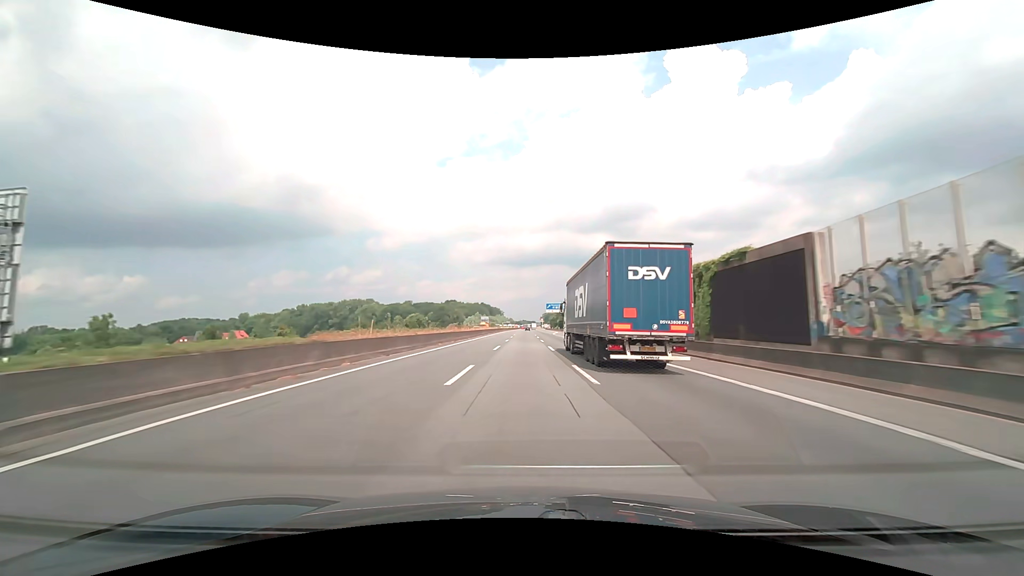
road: motorway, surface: asphalt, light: Day
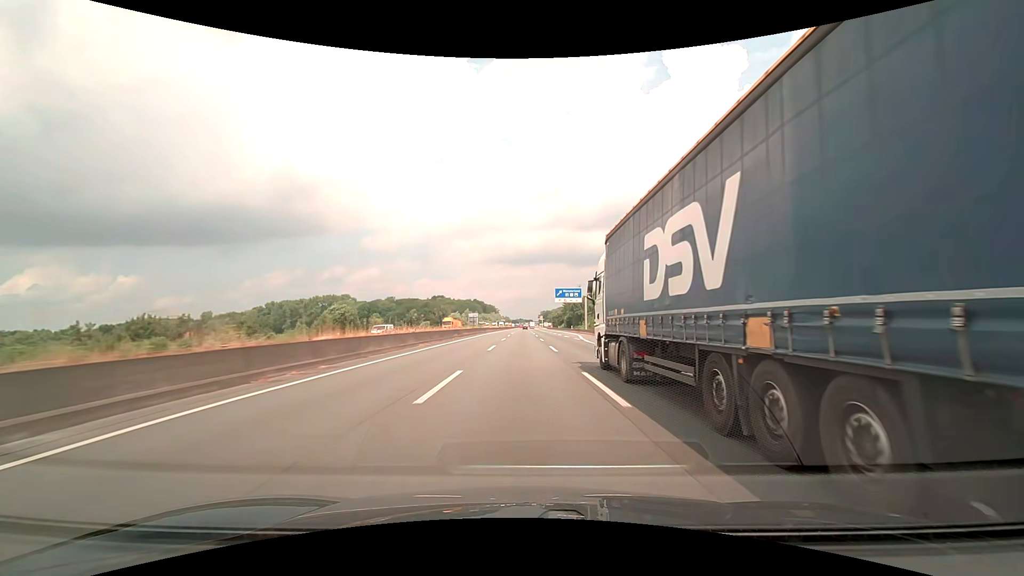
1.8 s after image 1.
(+0.1, +57.0) m; 0°
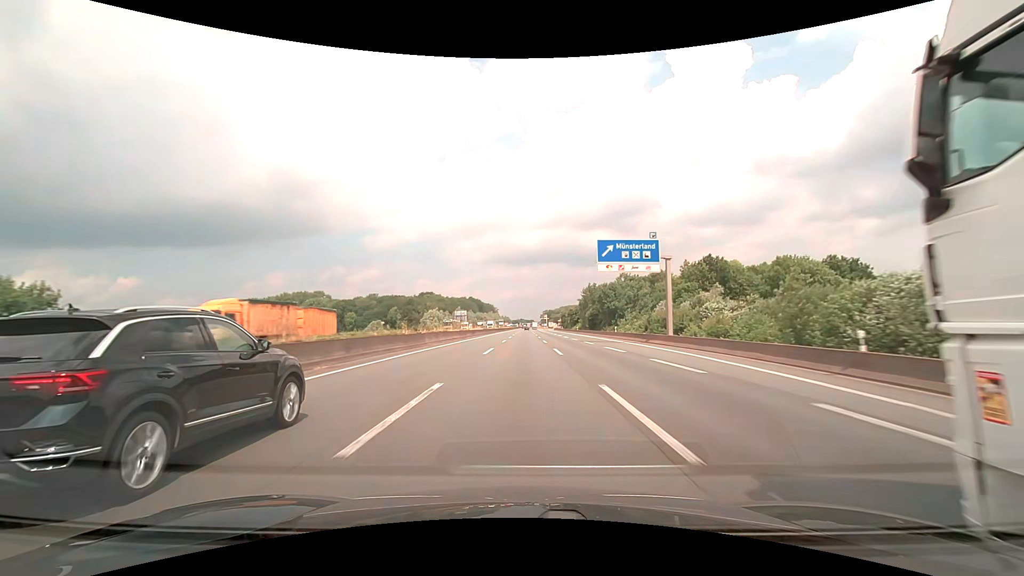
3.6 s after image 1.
(0.0, +57.0) m; 0°
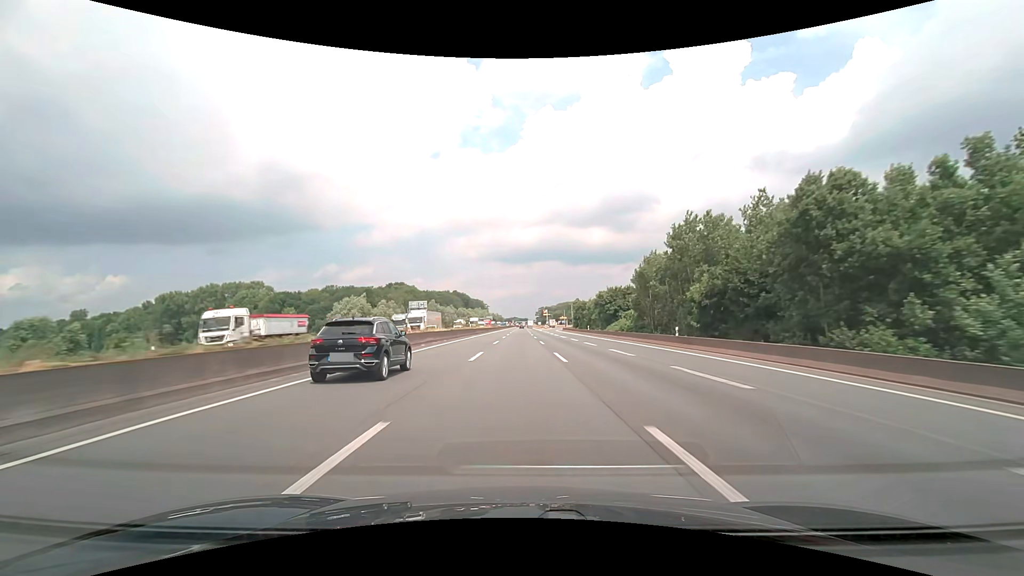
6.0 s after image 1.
(+0.2, +76.1) m; +1°
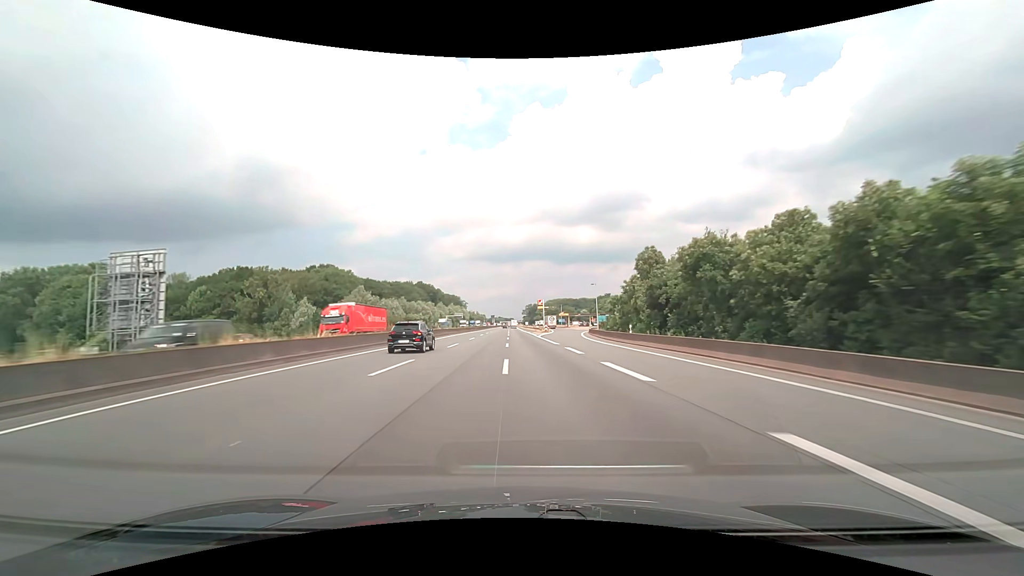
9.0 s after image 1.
(+1.3, +95.1) m; +2°
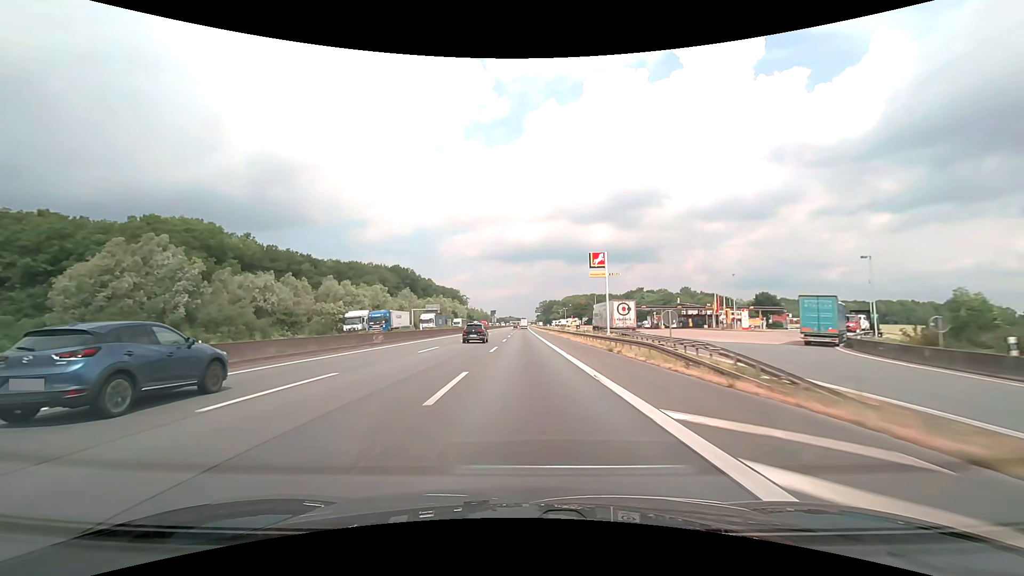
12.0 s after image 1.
(-1.2, +95.1) m; -1°
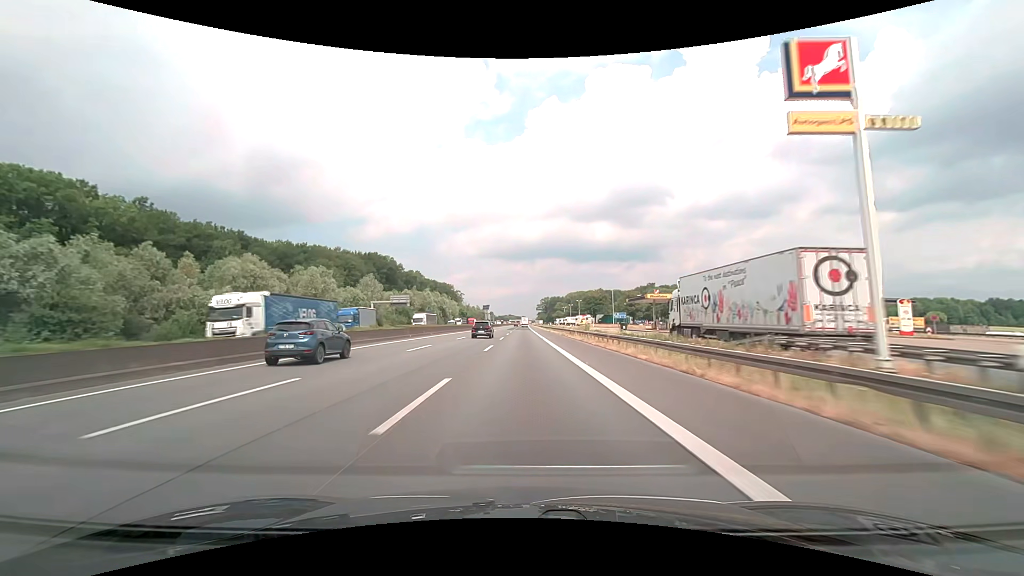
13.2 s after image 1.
(0.0, +38.0) m; 0°
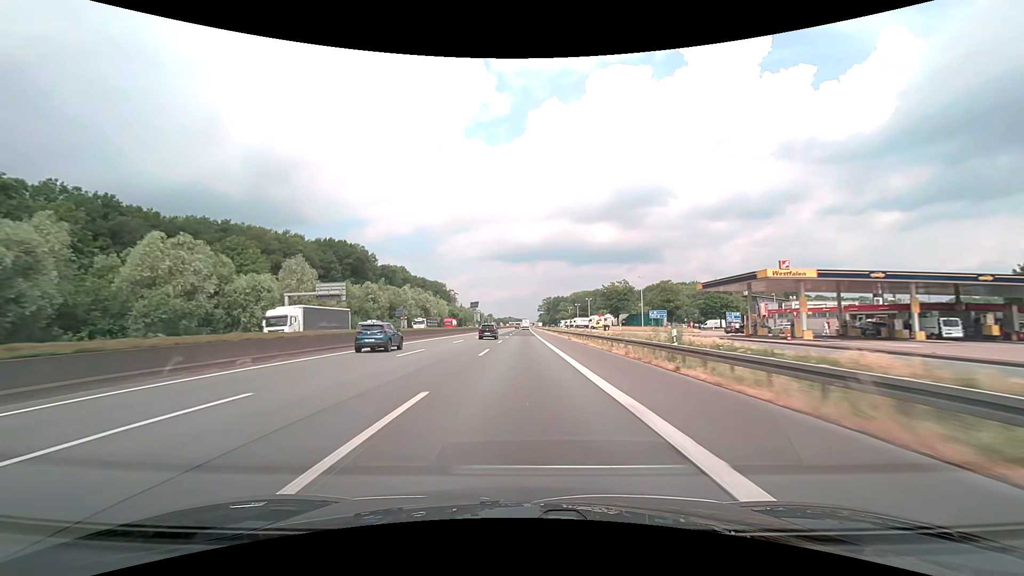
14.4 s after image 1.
(0.0, +38.0) m; 0°
(0, +10) (0, +20) (0, +30) (0, +40) (0, +50) (0, +60) (0, +70) (0, +80) (0, +90) (0, +100) m
